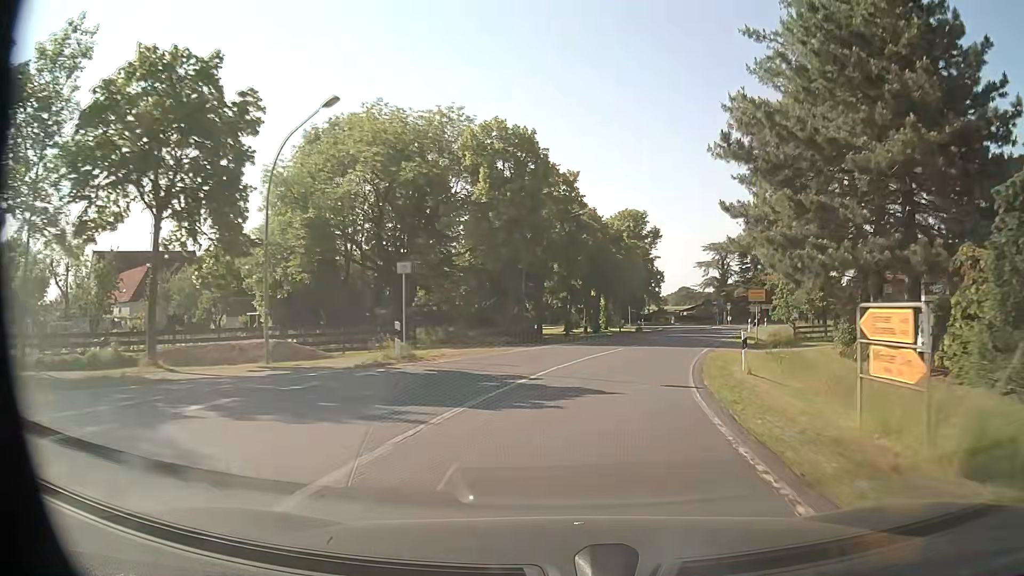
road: secondary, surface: asphalt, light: Day
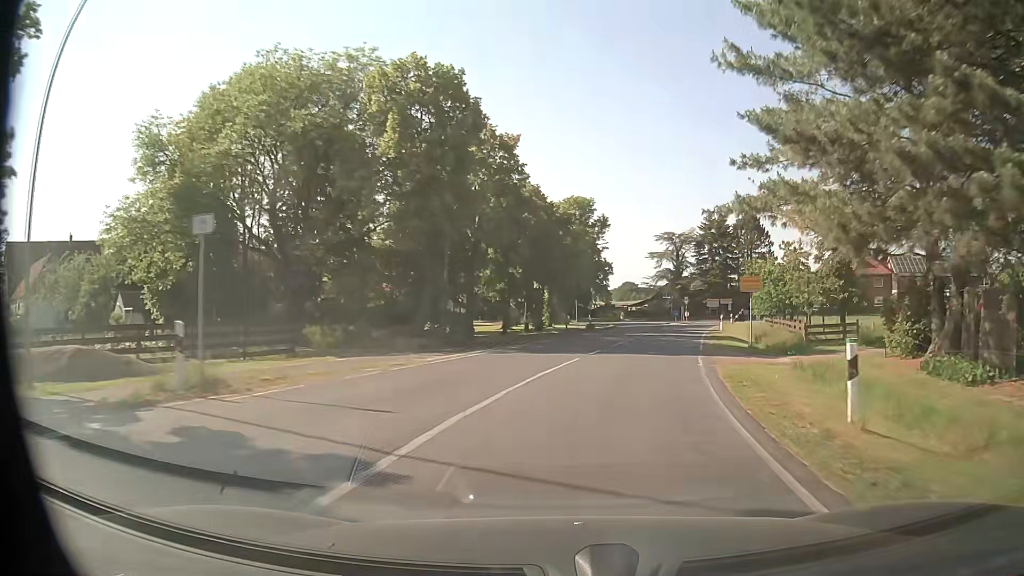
(+0.4, +8.9) m; +5°
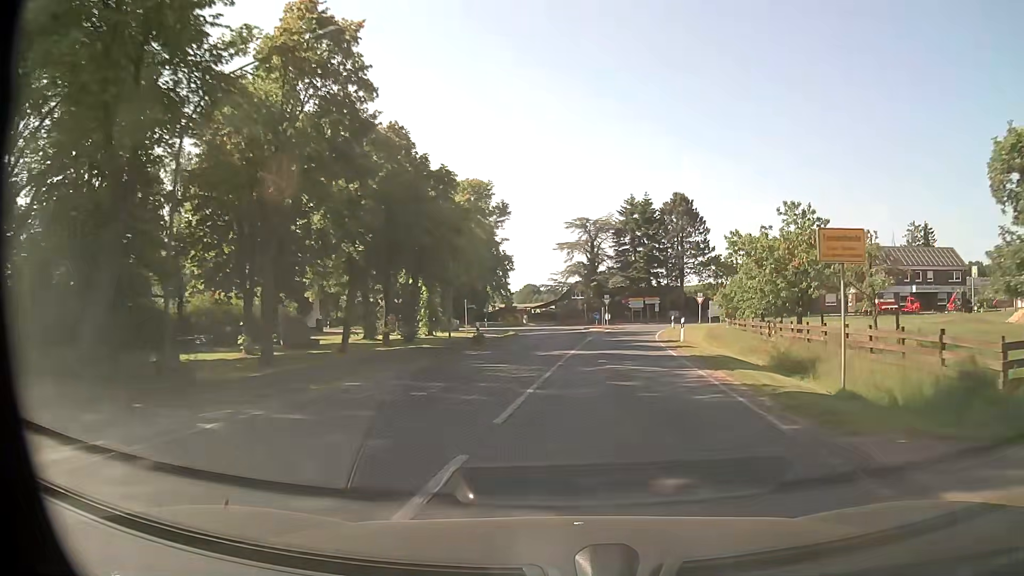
(+1.3, +16.8) m; +9°
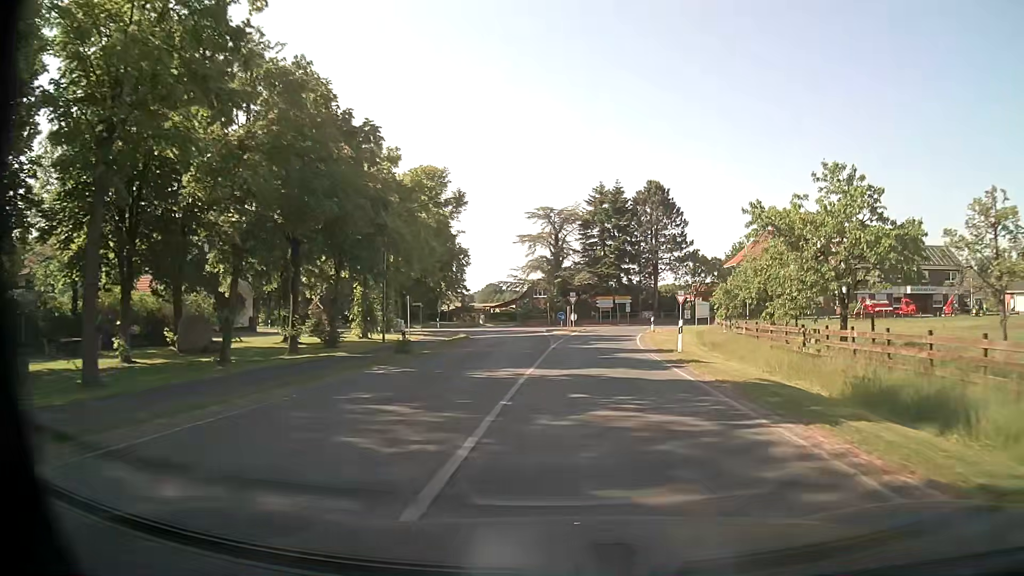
(+0.2, +8.0) m; +3°
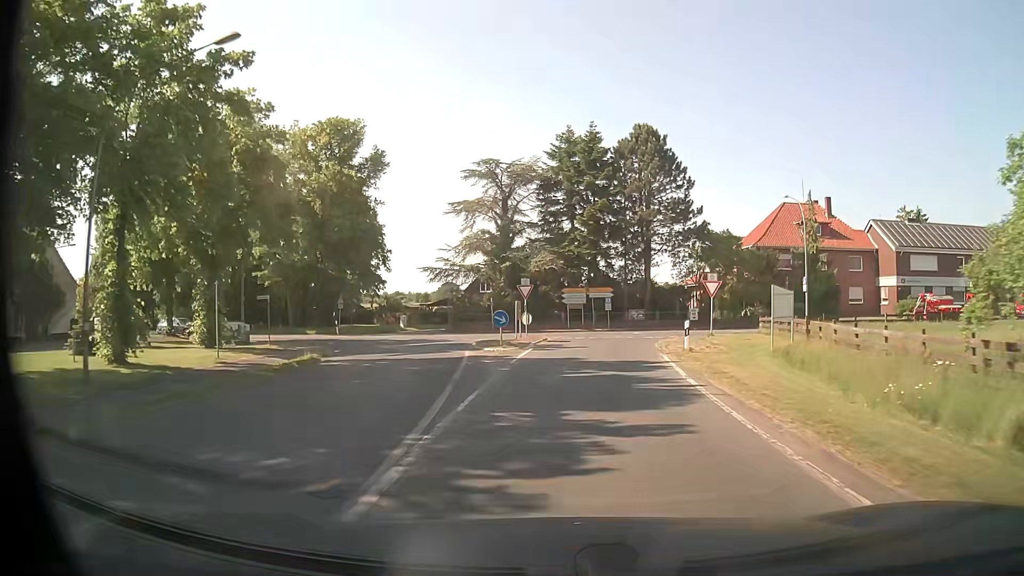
(+0.8, +22.2) m; +3°
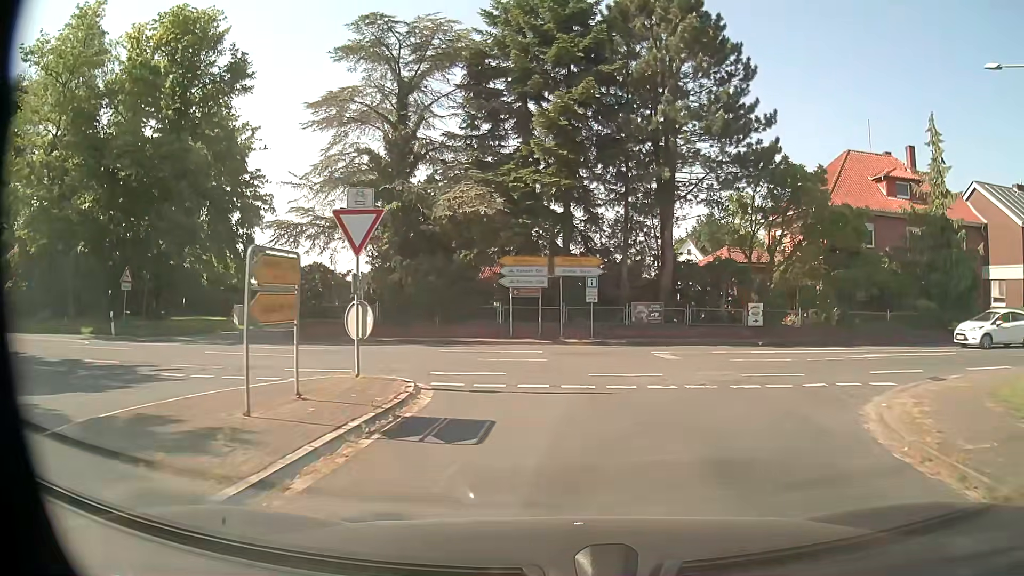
(+0.6, +23.8) m; +4°
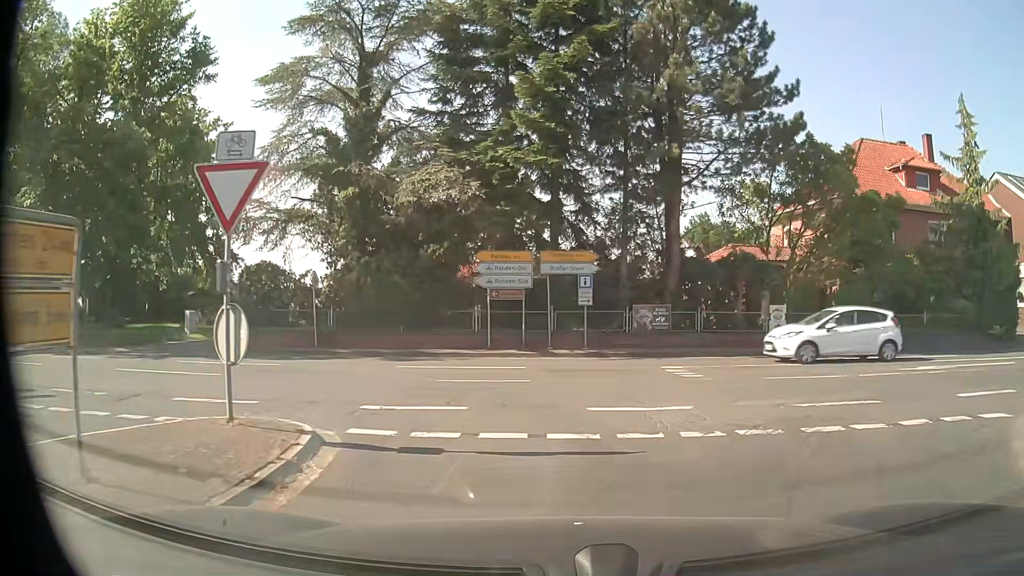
(+0.1, +3.8) m; +1°
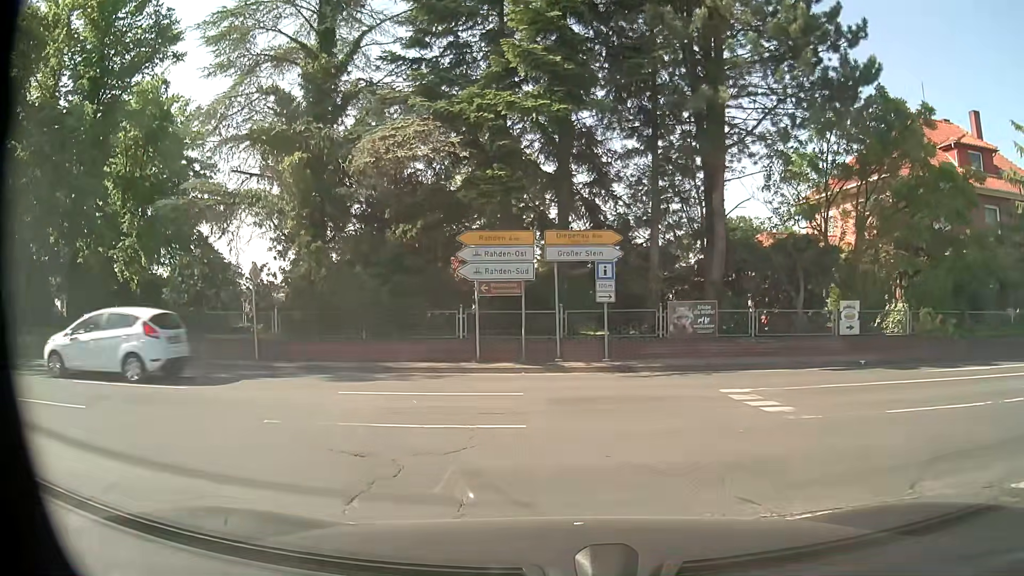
(0.0, +4.8) m; 0°
(-3, +9) (-12, +14) (-22, +15) (-32, +15) (-42, +16) (-51, +18) (-61, +21) (-70, +25) (-78, +30) (-86, +36) m
